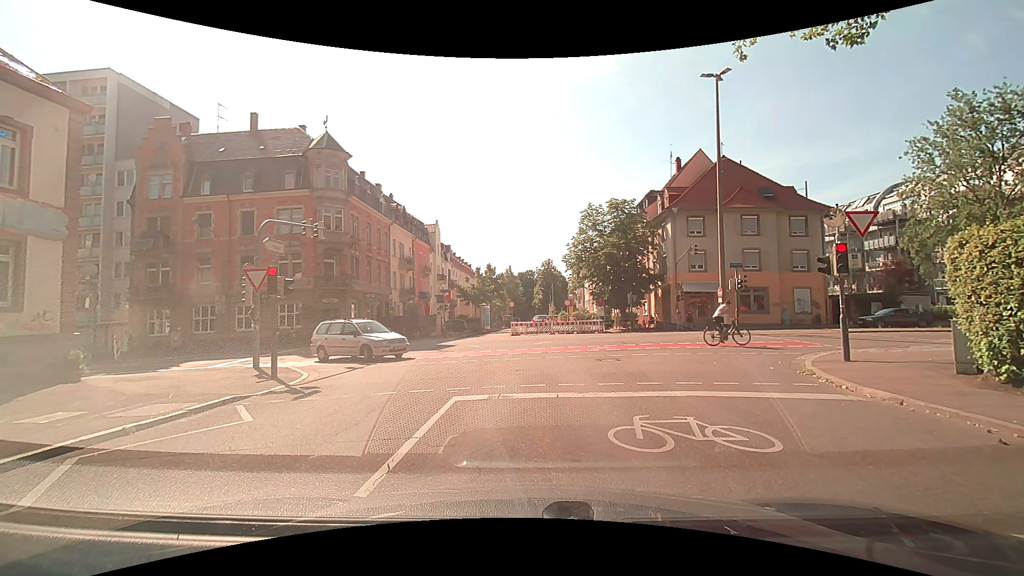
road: residential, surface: asphalt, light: Day
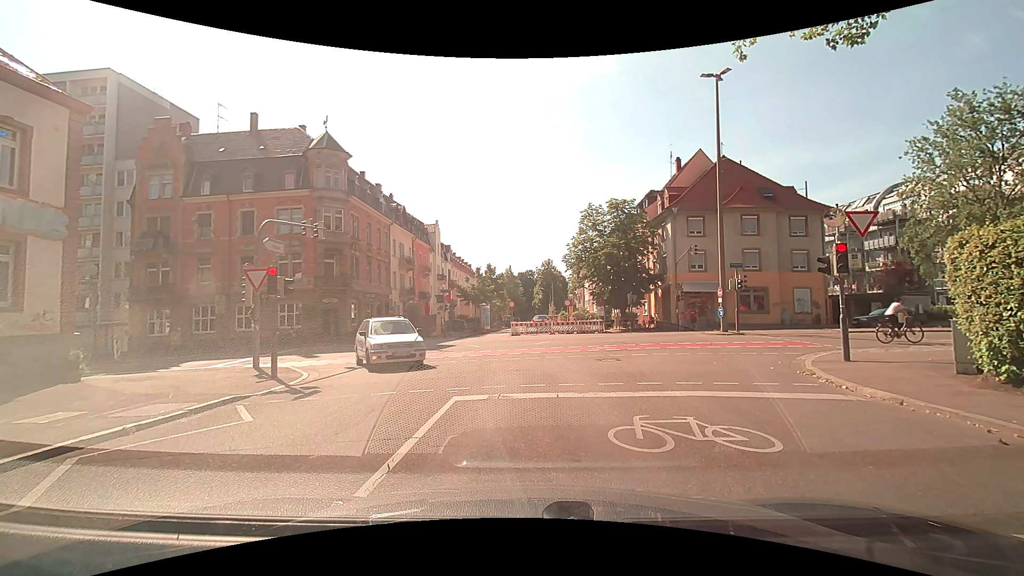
(0.0, 0.0) m; 0°
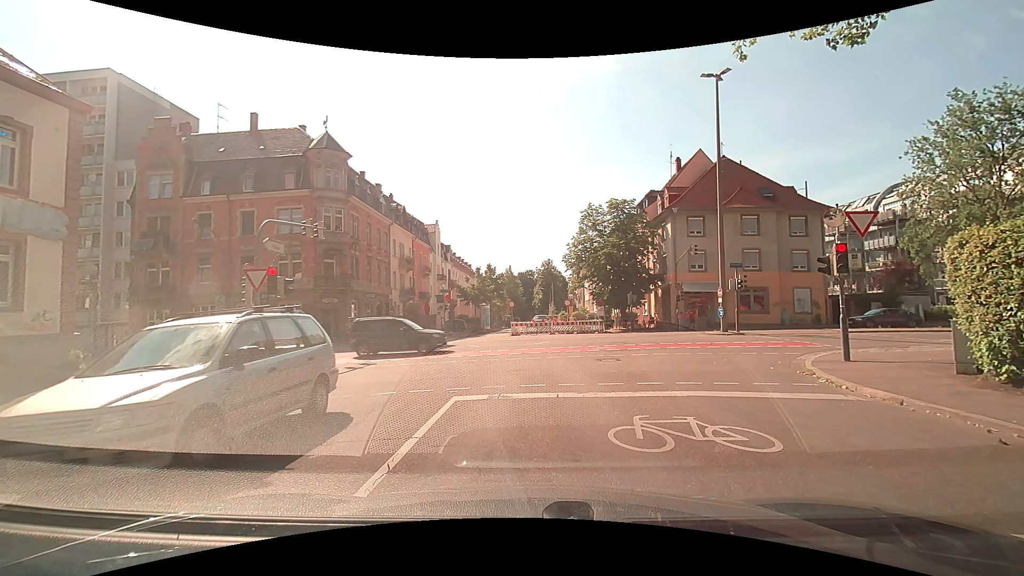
(0.0, 0.0) m; 0°
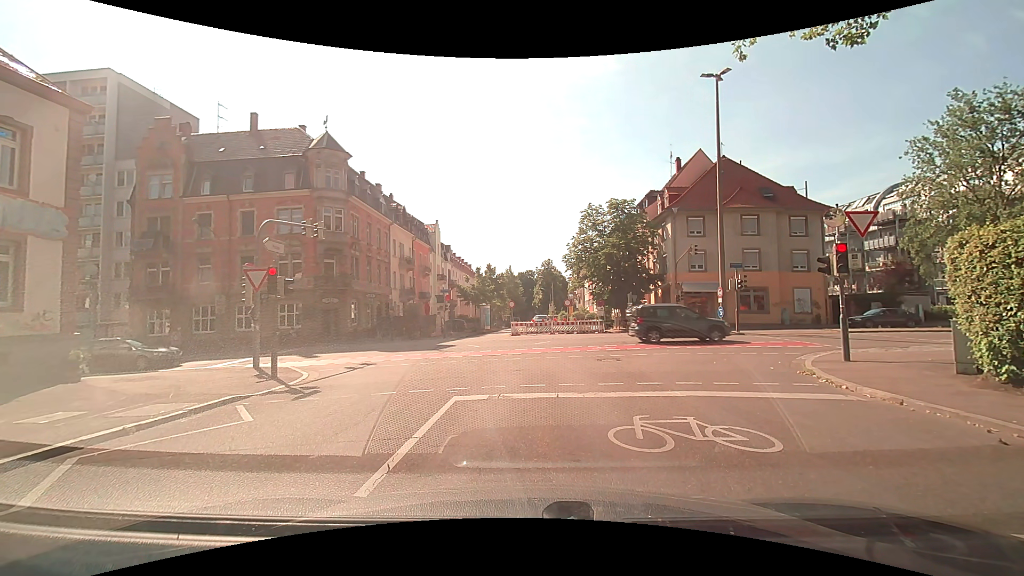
(0.0, 0.0) m; 0°
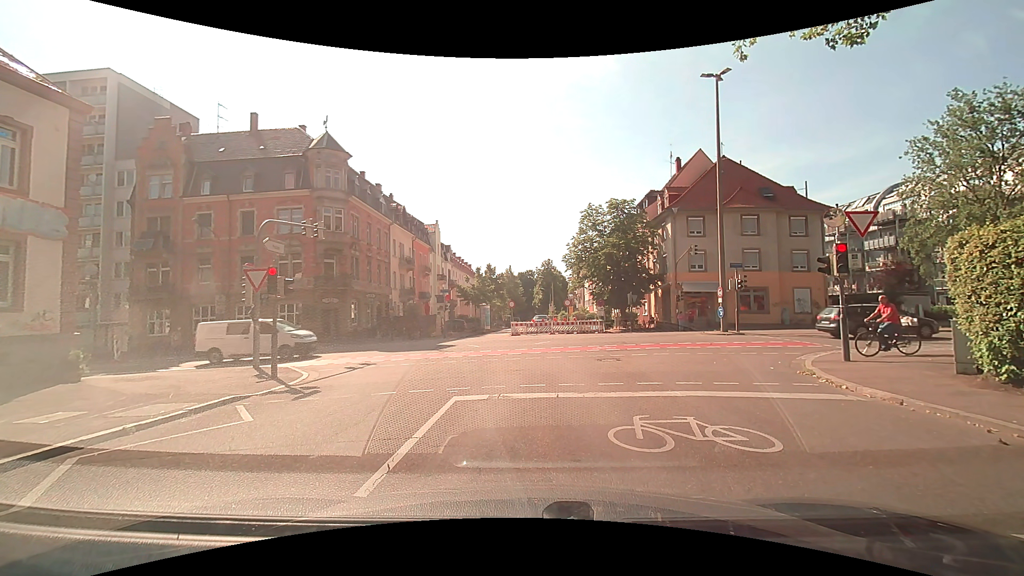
(0.0, 0.0) m; 0°
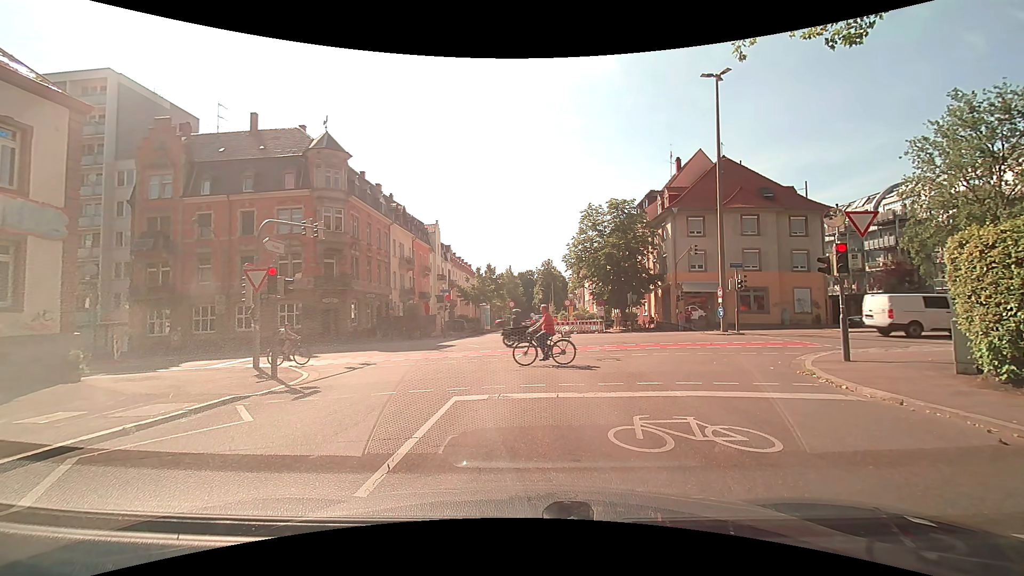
(0.0, 0.0) m; 0°
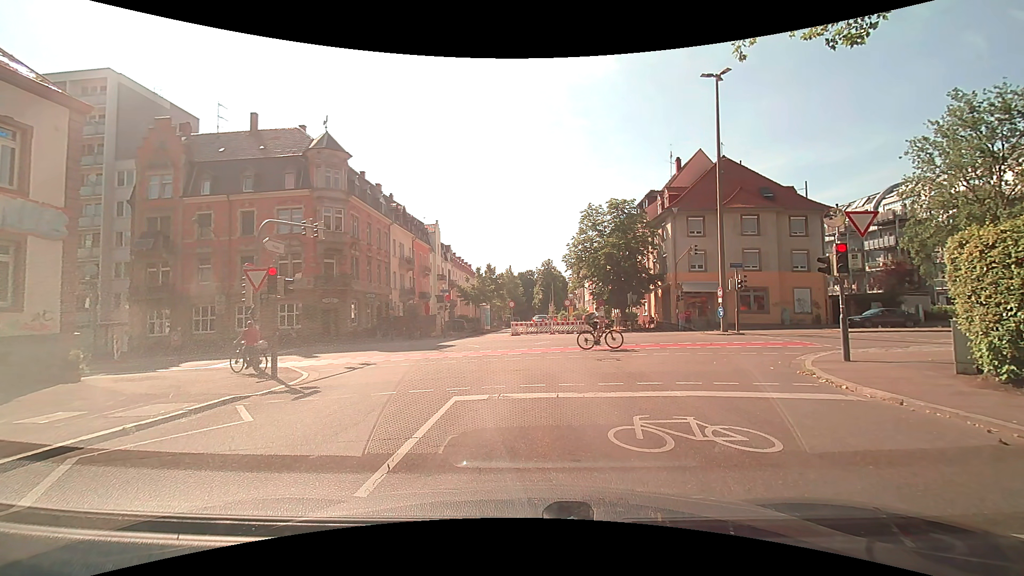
(0.0, 0.0) m; 0°
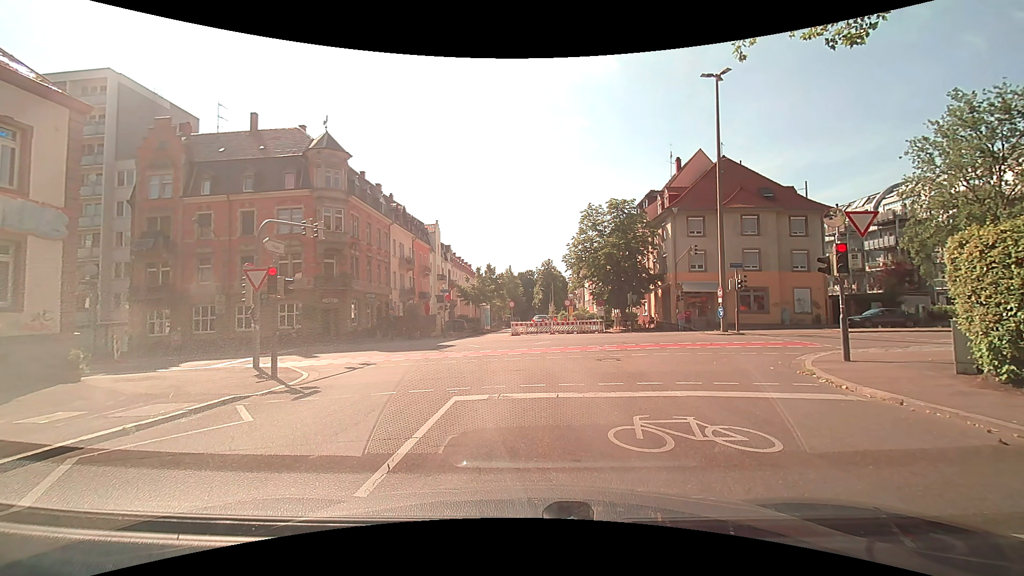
(0.0, 0.0) m; 0°
